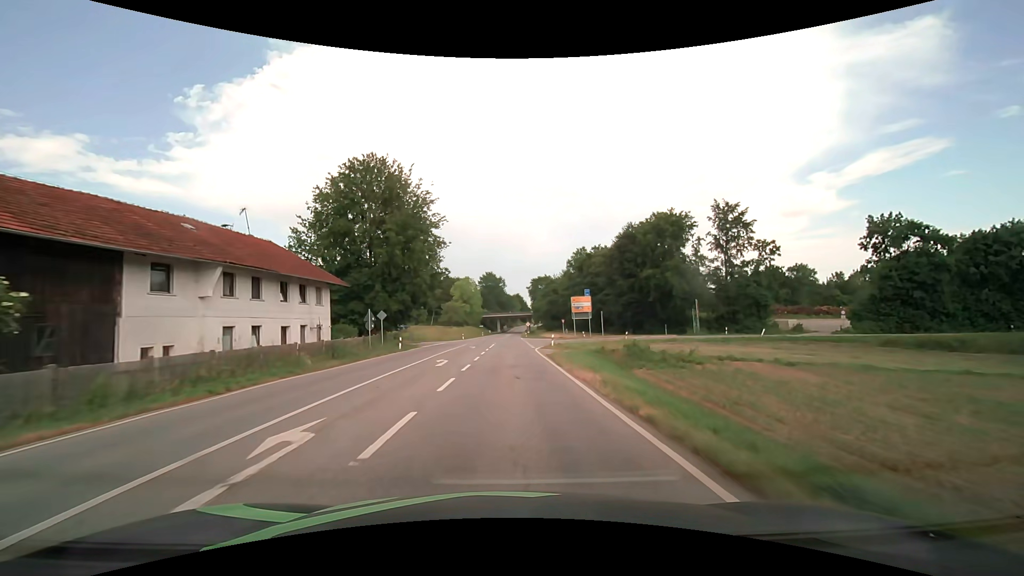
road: secondary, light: Day
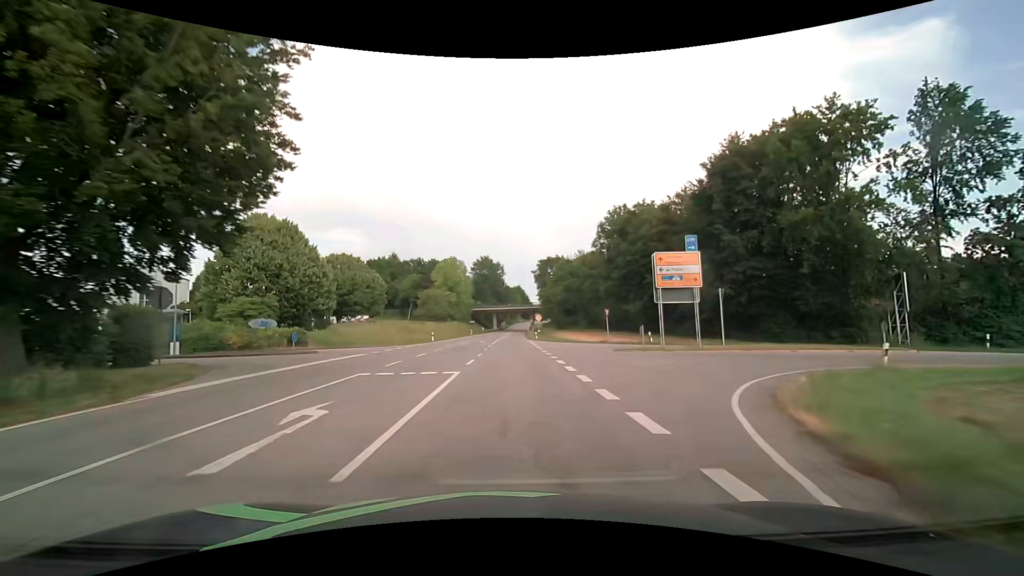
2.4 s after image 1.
(0.0, +36.6) m; 0°
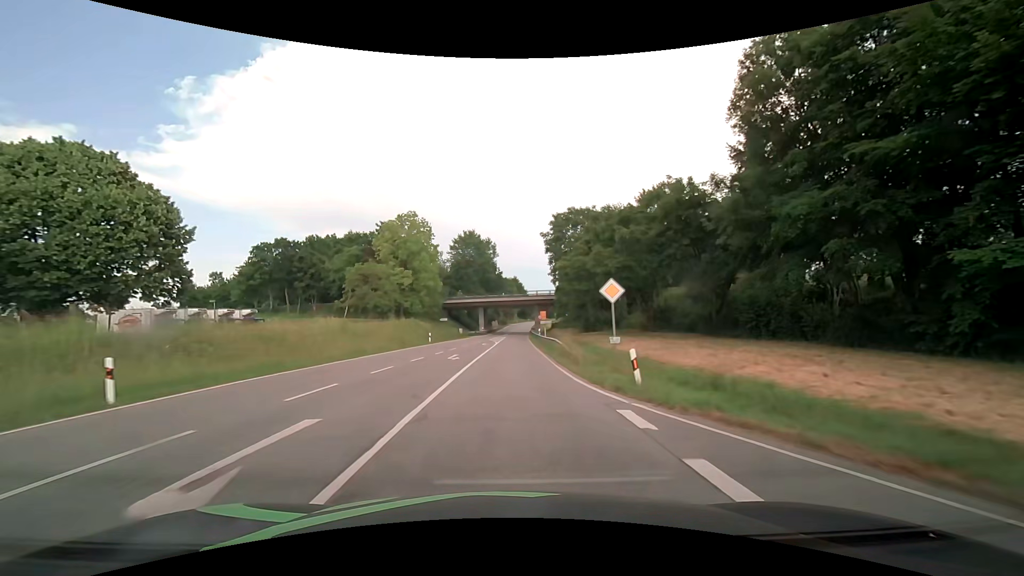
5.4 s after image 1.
(+0.3, +45.7) m; 0°
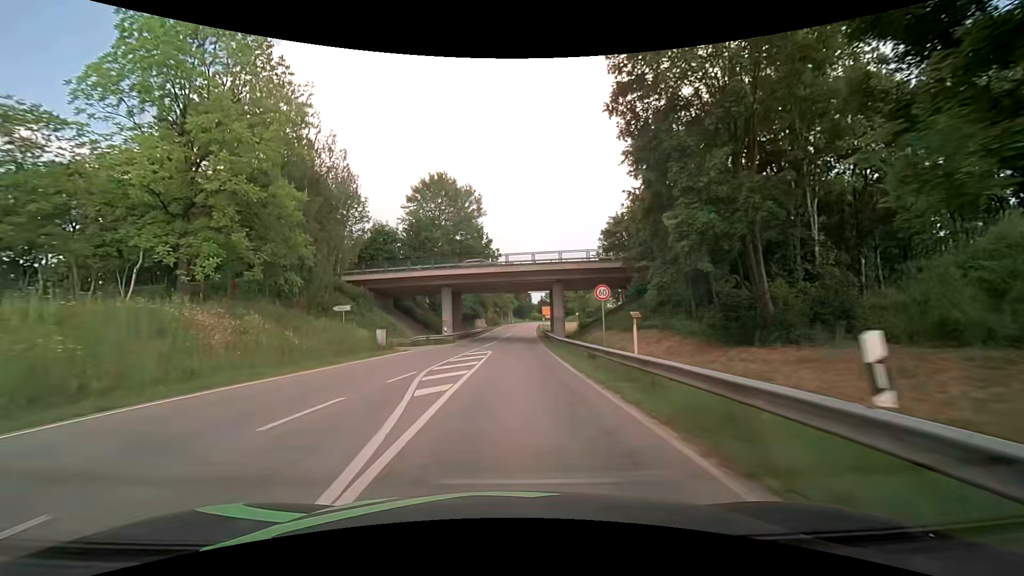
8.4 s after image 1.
(+0.4, +45.7) m; +1°
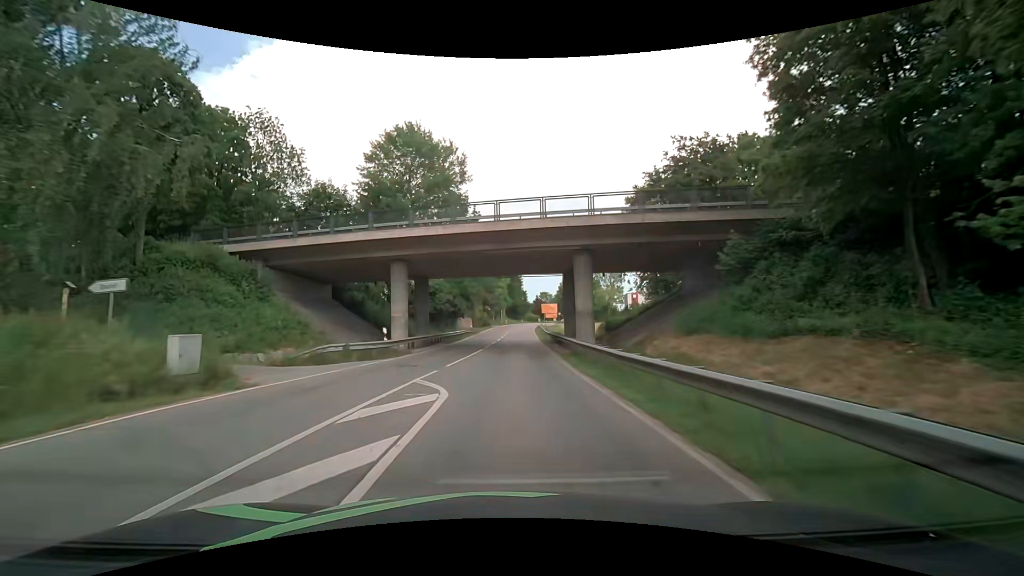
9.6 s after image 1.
(+0.2, +18.2) m; +1°
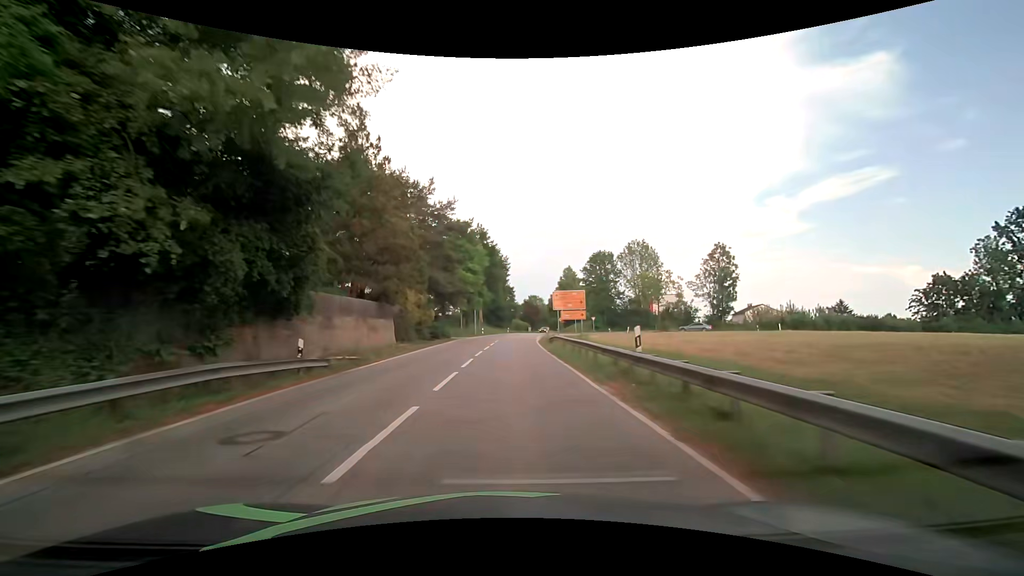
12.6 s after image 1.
(+0.3, +45.4) m; +2°
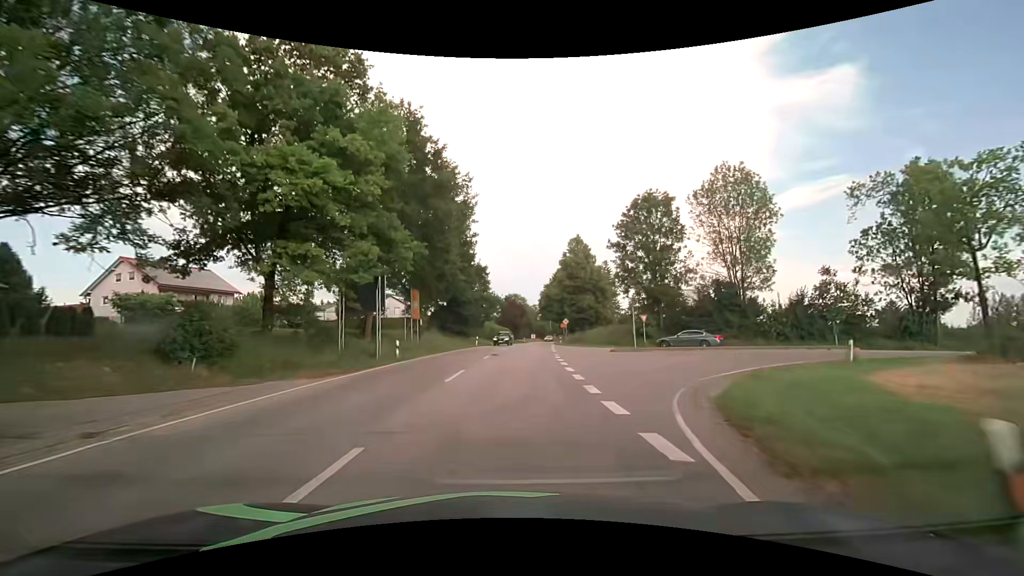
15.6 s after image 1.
(+0.7, +44.9) m; +2°
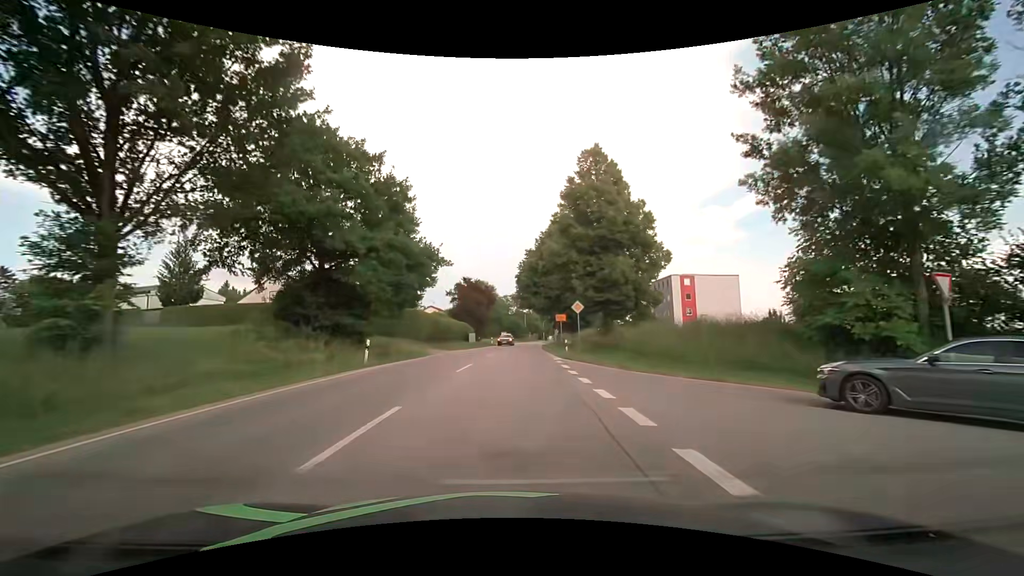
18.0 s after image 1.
(+1.3, +34.1) m; +3°
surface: asphalt
(0, +10) (0, +20) (+1, +30) (+2, +40) (+2, +50) (+3, +60) (+4, +70) (+5, +80) (+7, +90) (+8, +100) m
